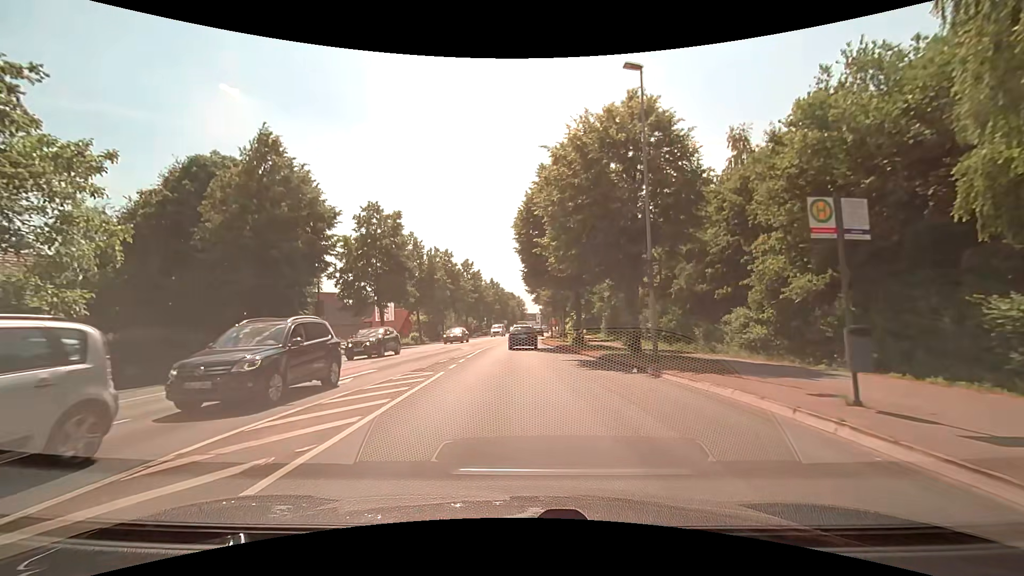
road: secondary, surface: asphalt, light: Day
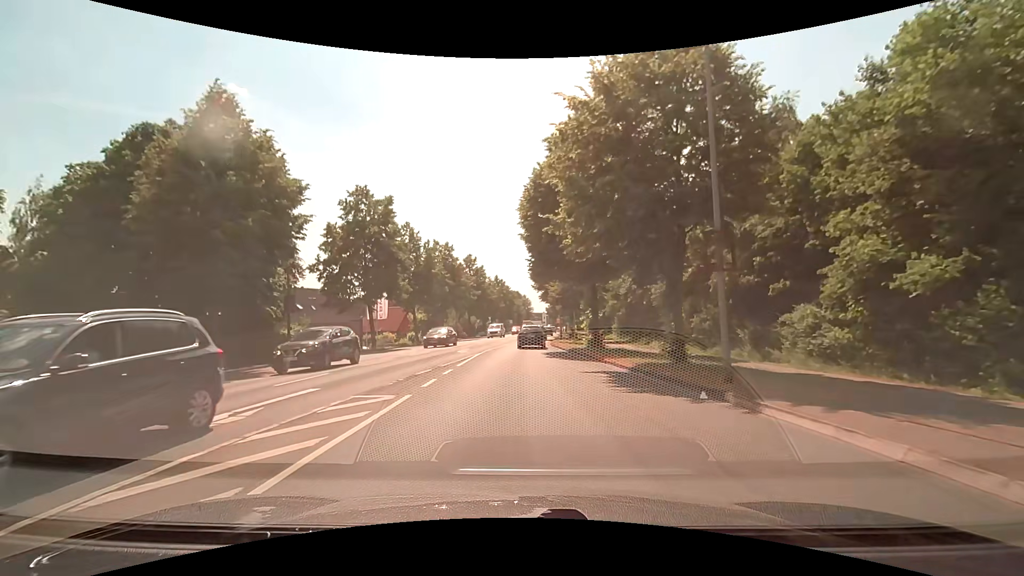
(-0.1, +5.3) m; -1°
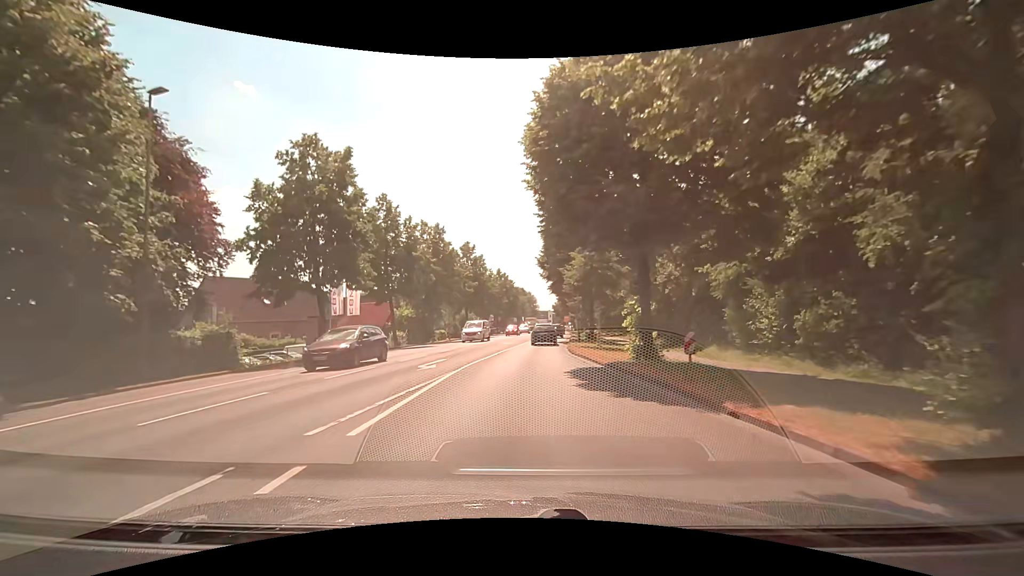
(-0.1, +11.3) m; -1°
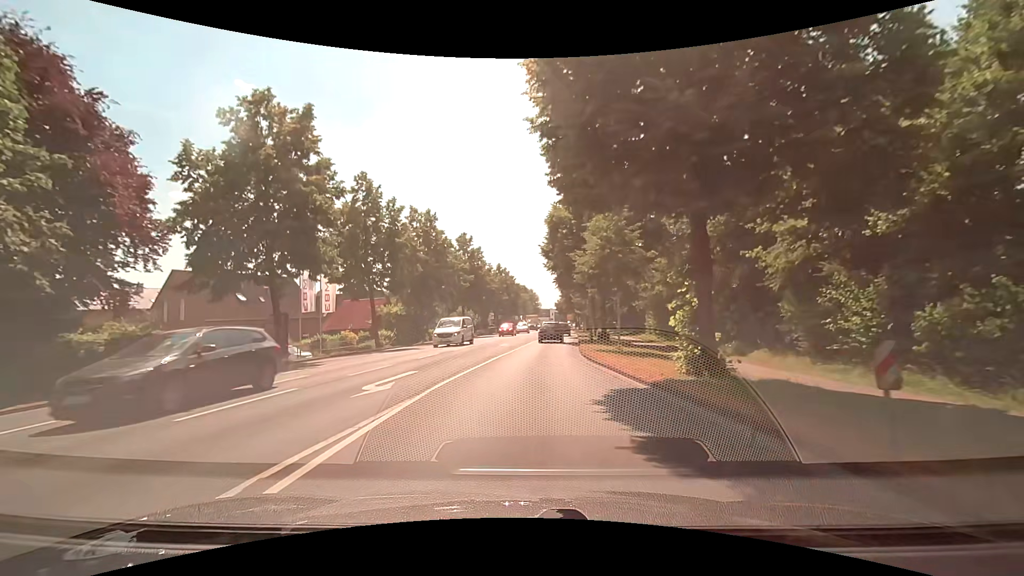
(0.0, +5.9) m; 0°
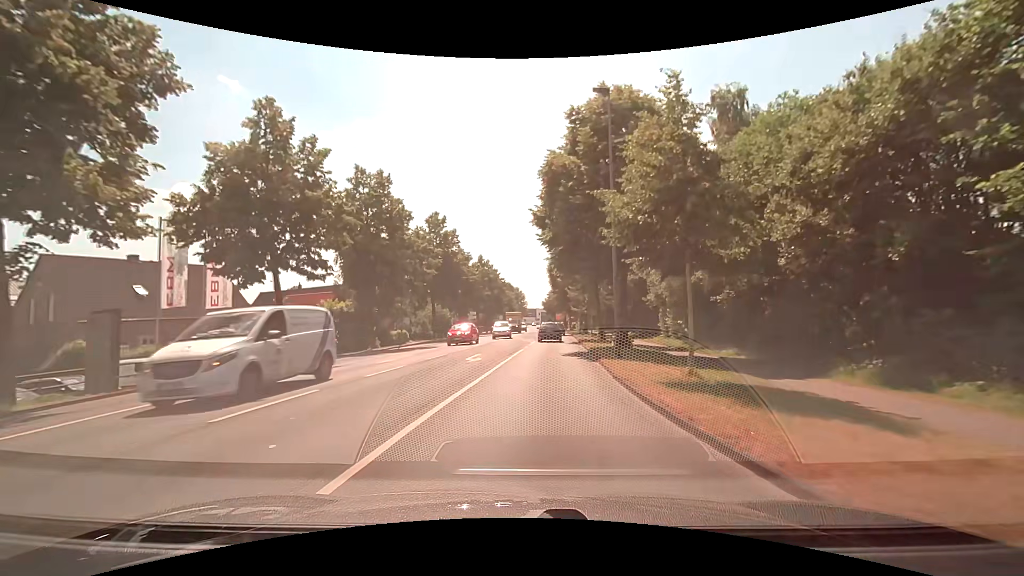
(0.0, +12.4) m; 0°
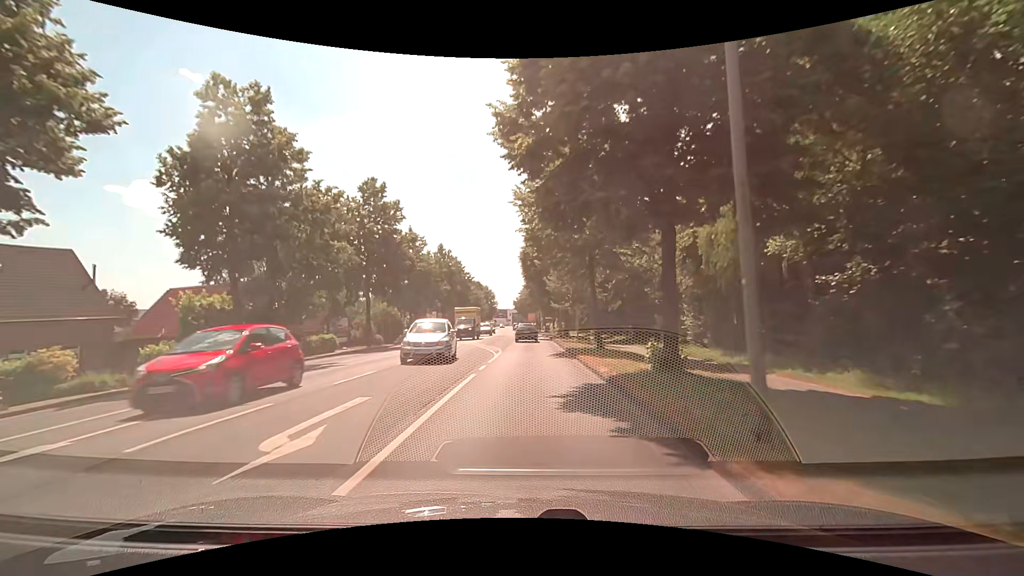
(+0.7, +13.1) m; +4°
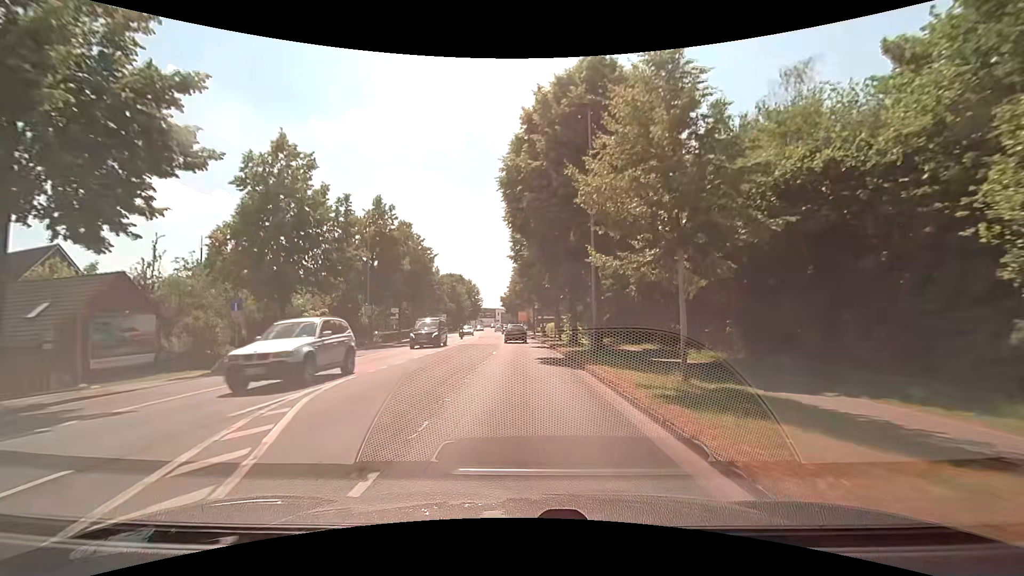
(+0.6, +28.0) m; +2°
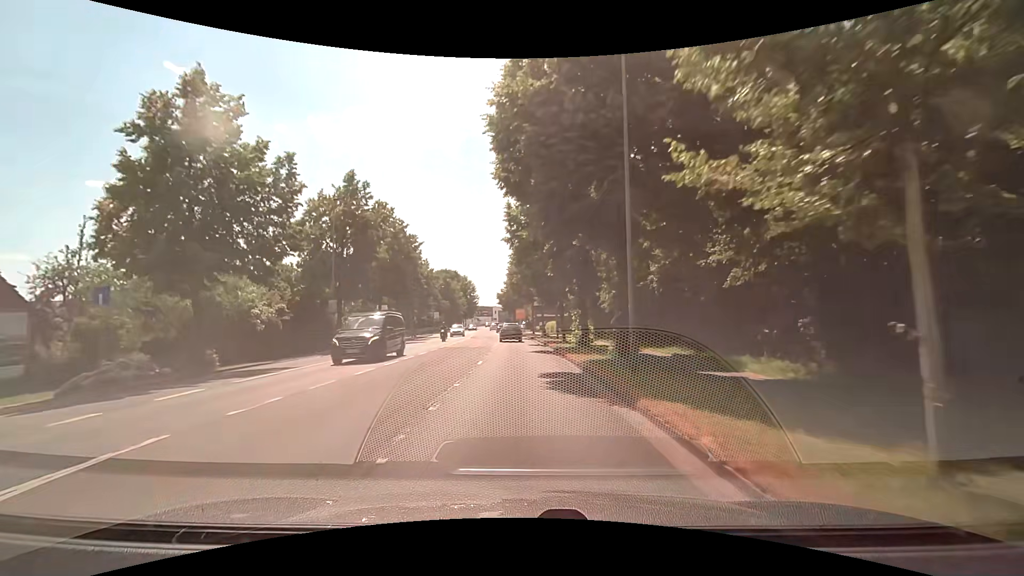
(0.0, +7.1) m; 0°
(0, +10) (0, +20) (0, +30) (-1, +40) (-1, +50) (-2, +60) (-3, +70) (-3, +80) (-4, +90) (-5, +100) m
